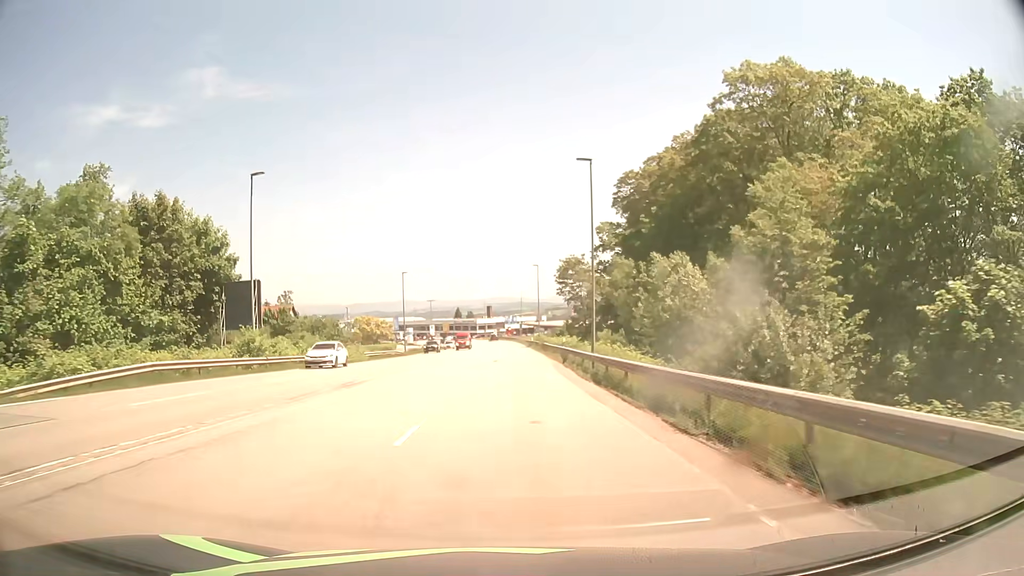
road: secondary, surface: asphalt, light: Day
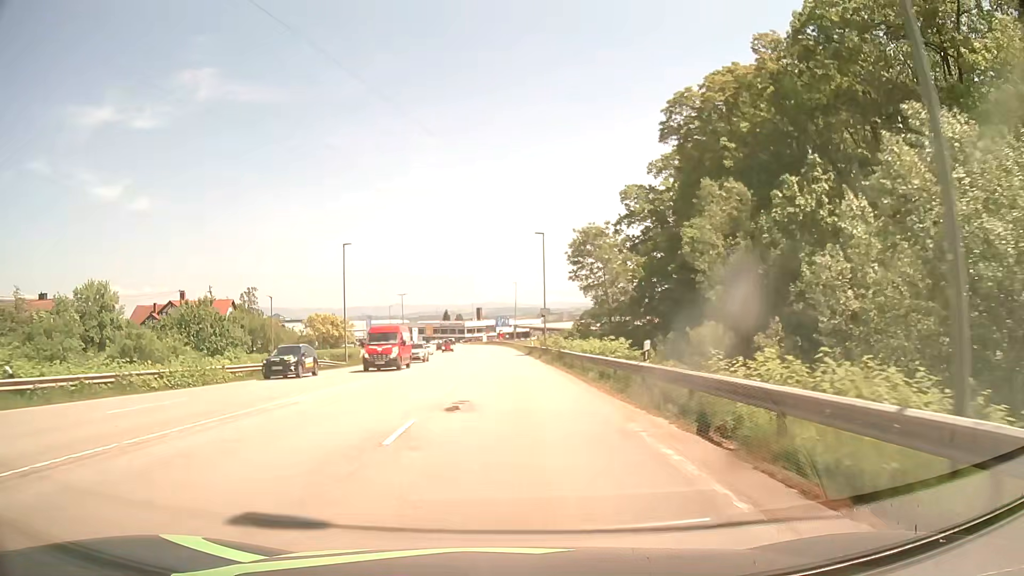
(+0.2, +27.4) m; +1°
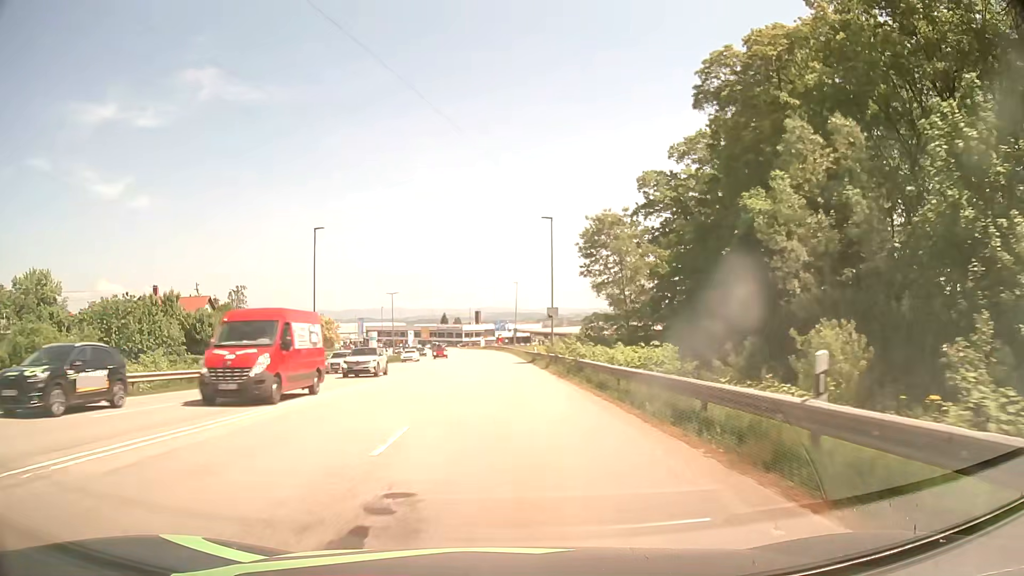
(0.0, +9.1) m; 0°
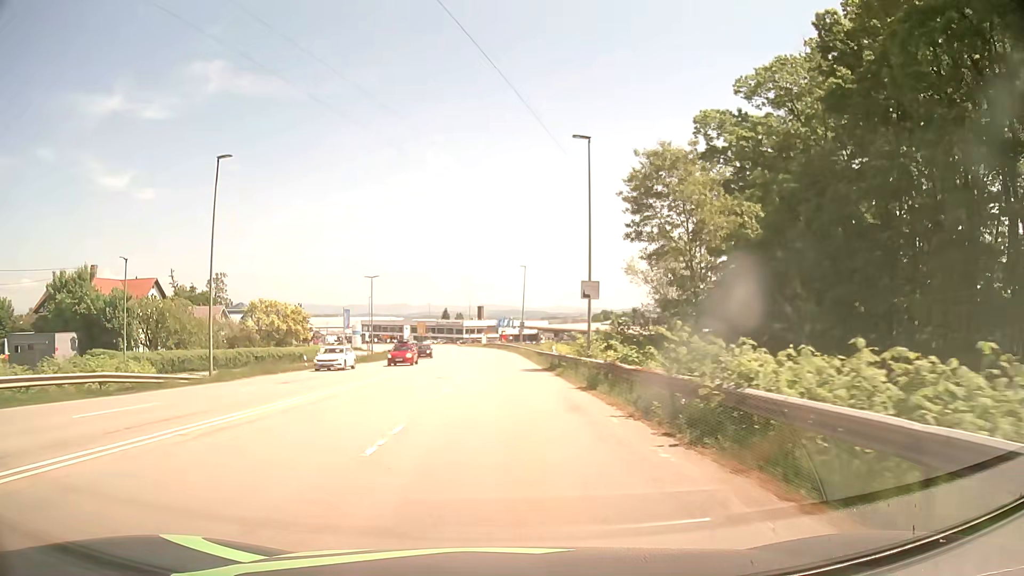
(+0.1, +18.3) m; 0°
